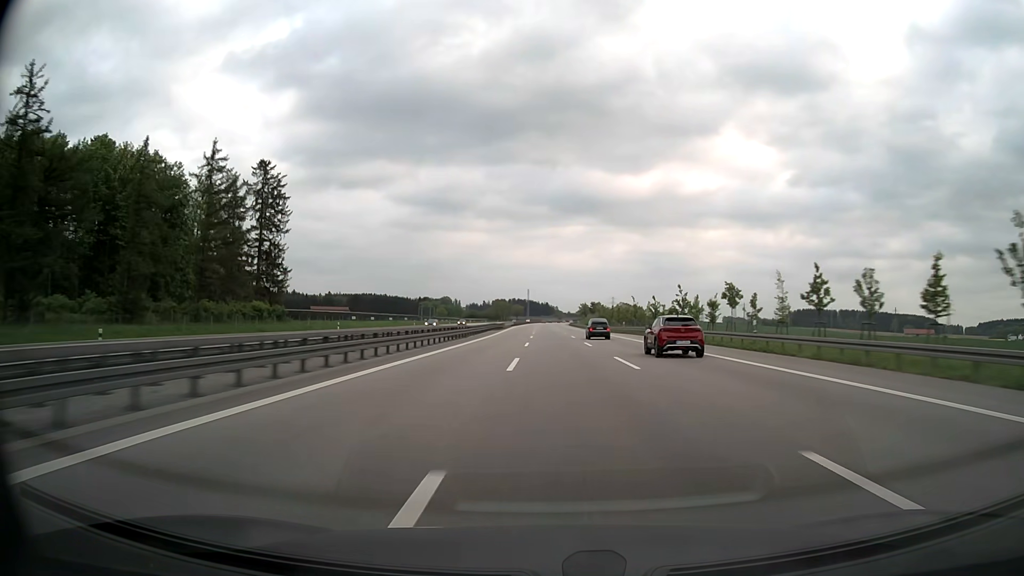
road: motorway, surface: asphalt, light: Day
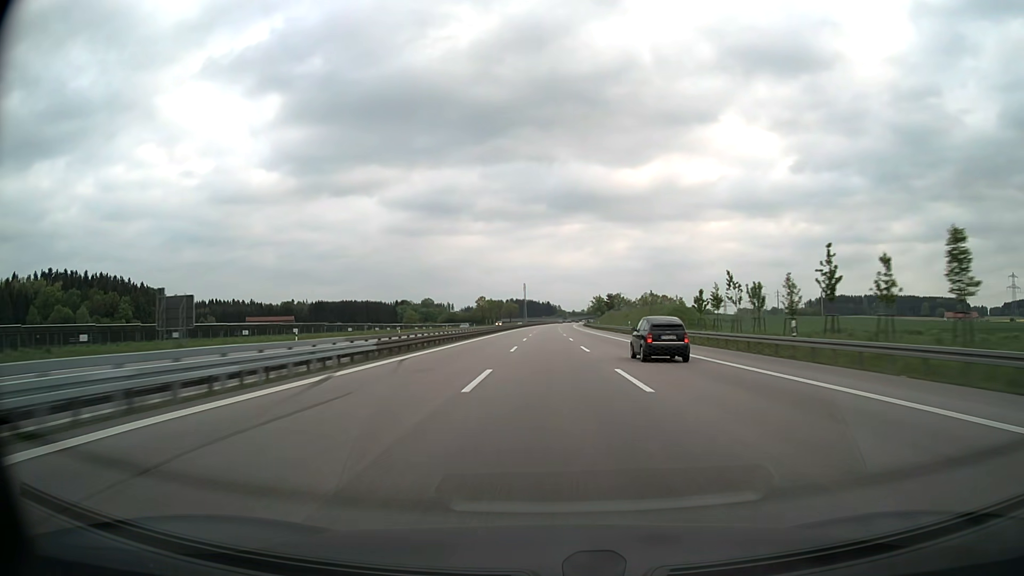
(-0.4, +114.0) m; 0°
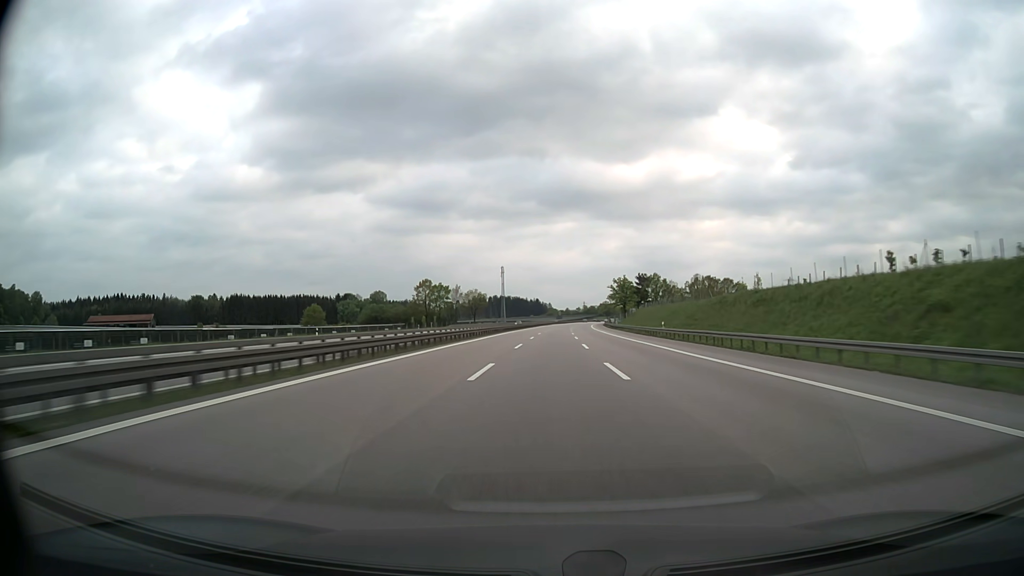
(+0.3, +142.4) m; +1°
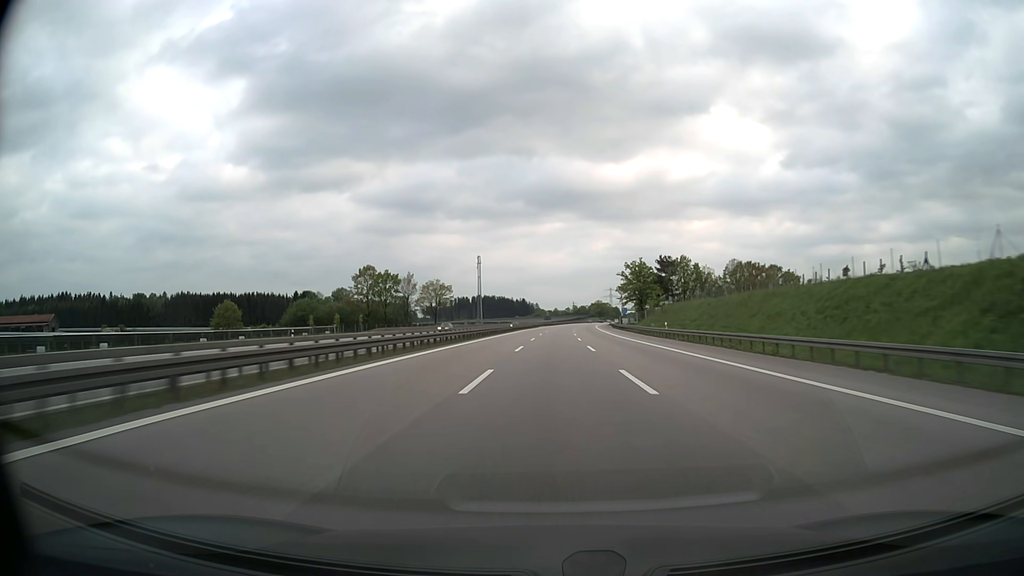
(+0.5, +57.0) m; +1°
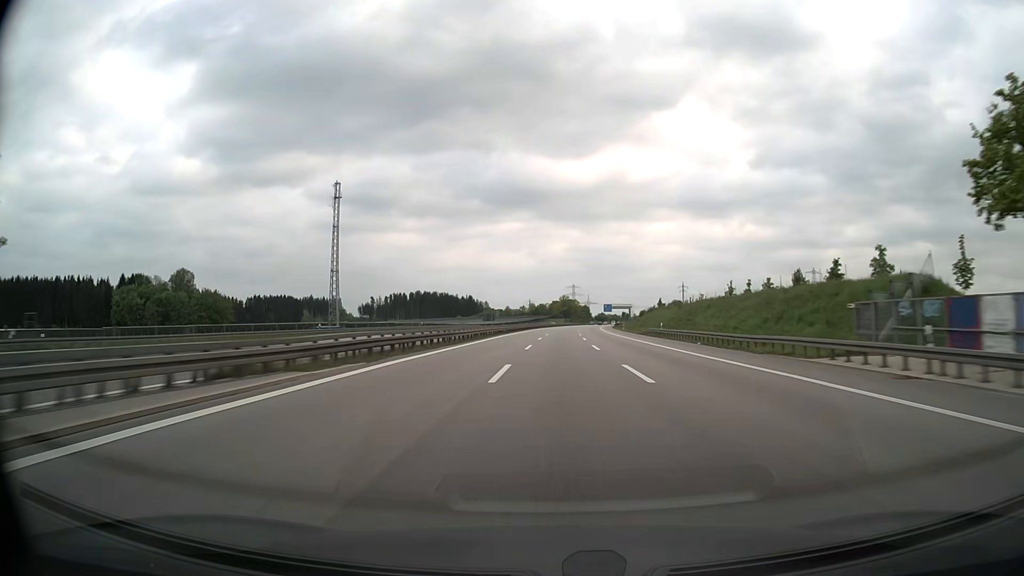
(+4.4, +142.4) m; +4°
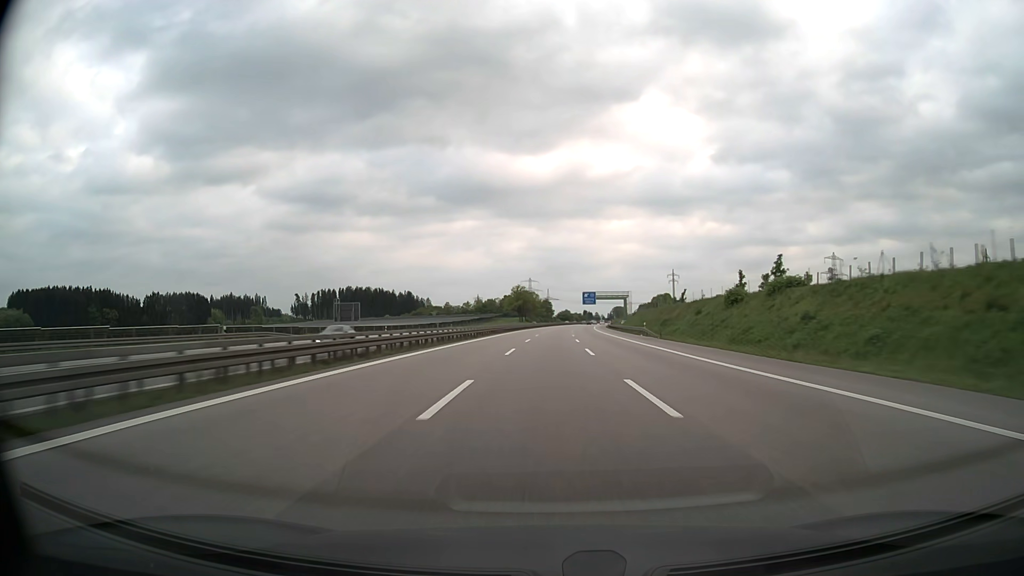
(+4.0, +113.9) m; +4°
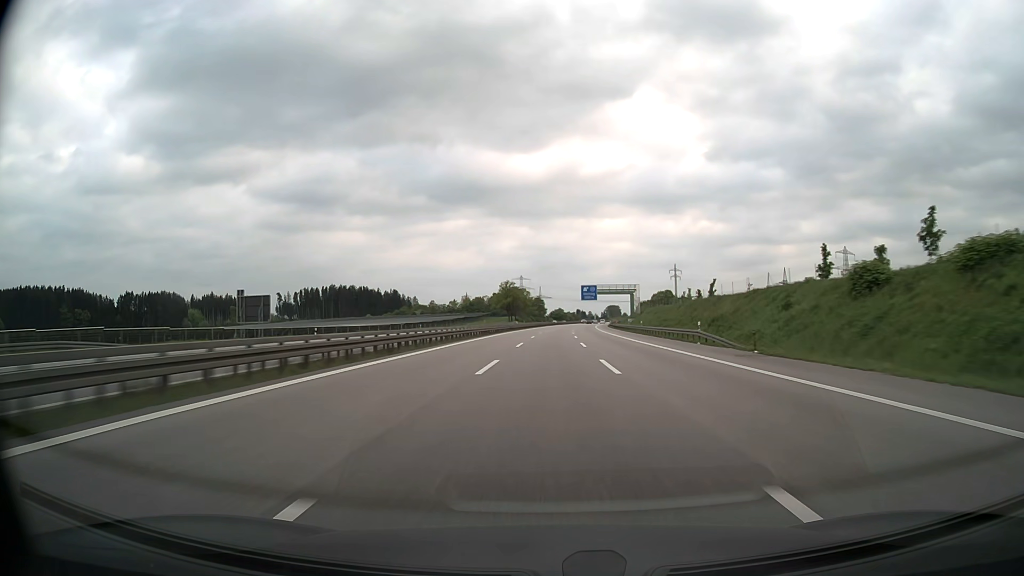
(+0.2, +28.5) m; +1°
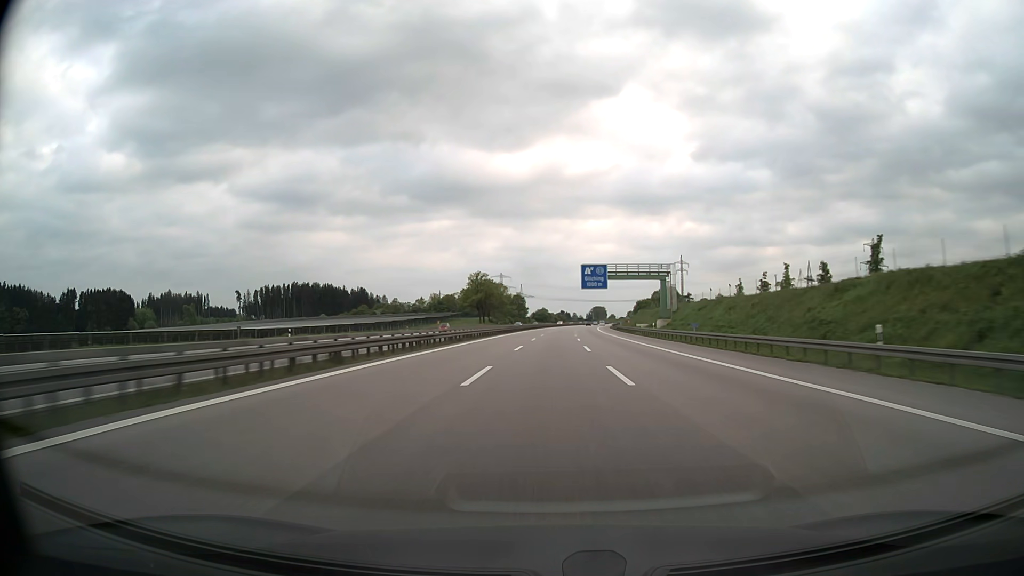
(+0.7, +57.0) m; +1°
(0, +10) (0, +20) (0, +30) (0, +40) (+1, +50) (+1, +60) (+1, +70) (+2, +80) (+2, +90) (+3, +100) m
